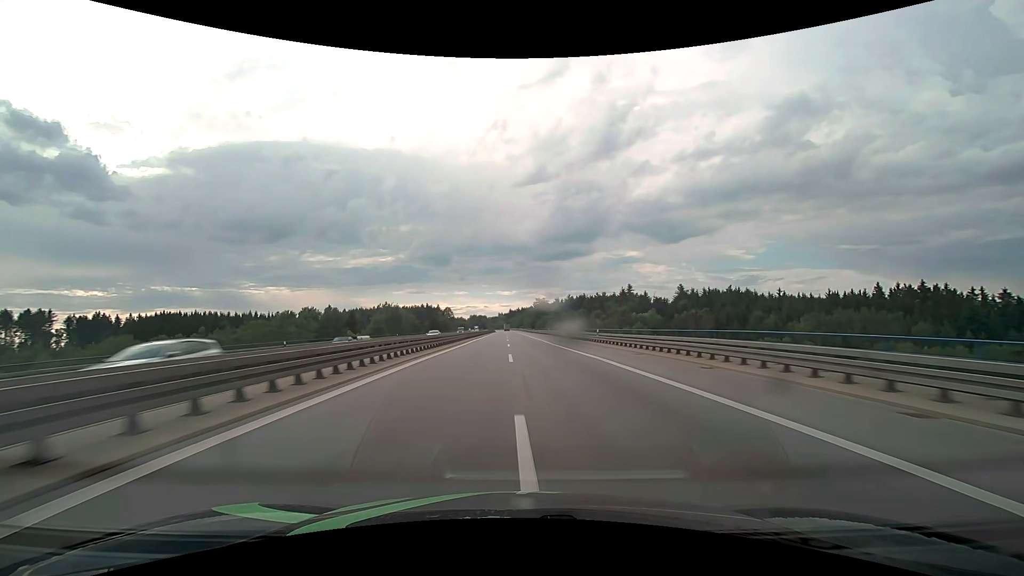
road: motorway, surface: asphalt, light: Day
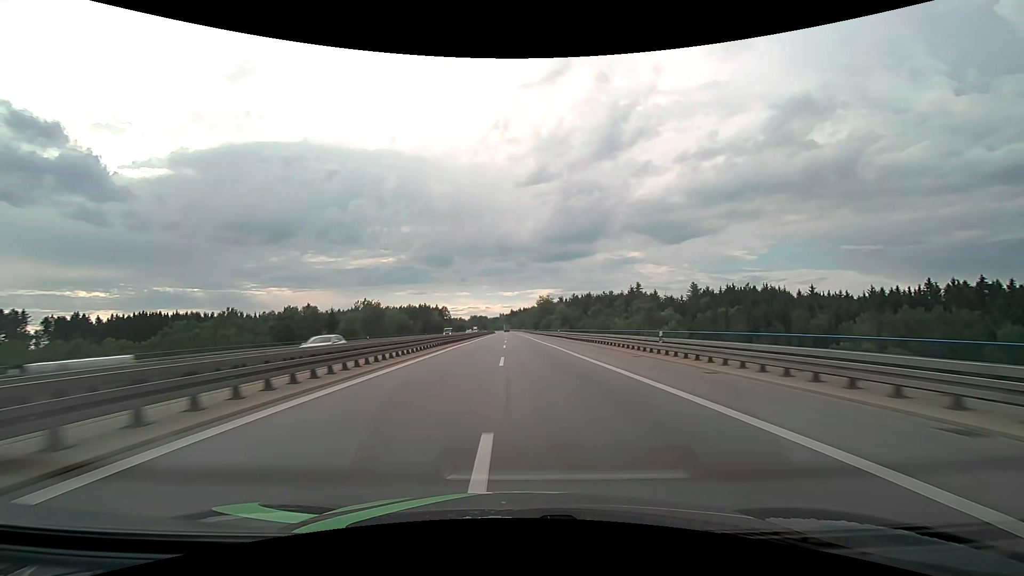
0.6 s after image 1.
(0.0, +19.4) m; 0°
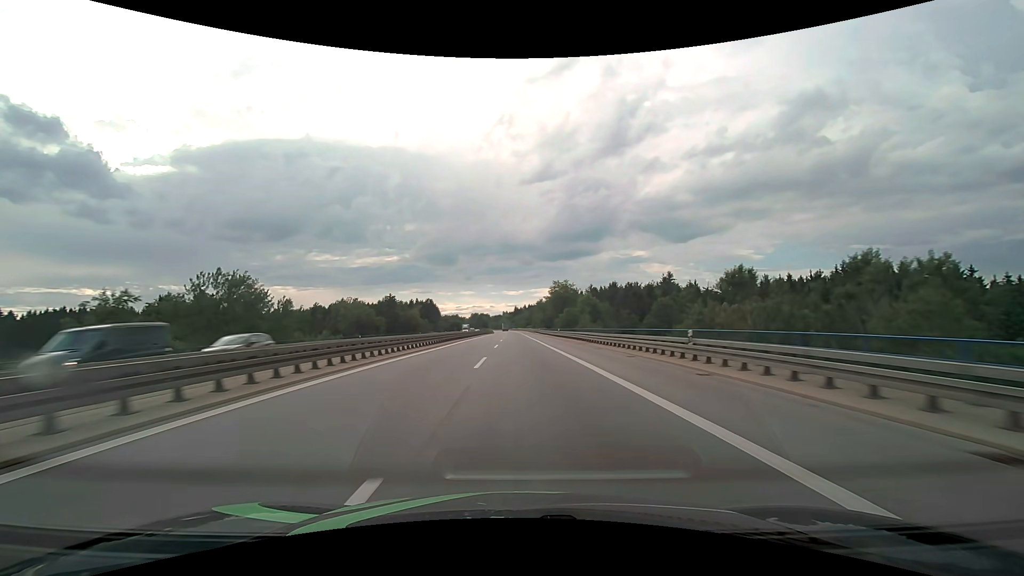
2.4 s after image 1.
(-0.3, +56.5) m; -1°
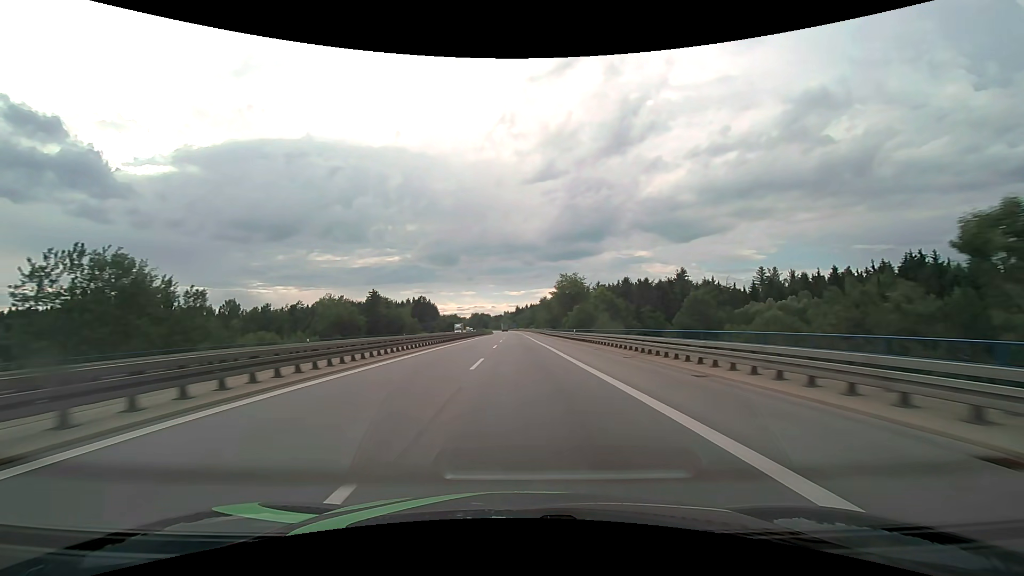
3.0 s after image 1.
(0.0, +18.3) m; 0°
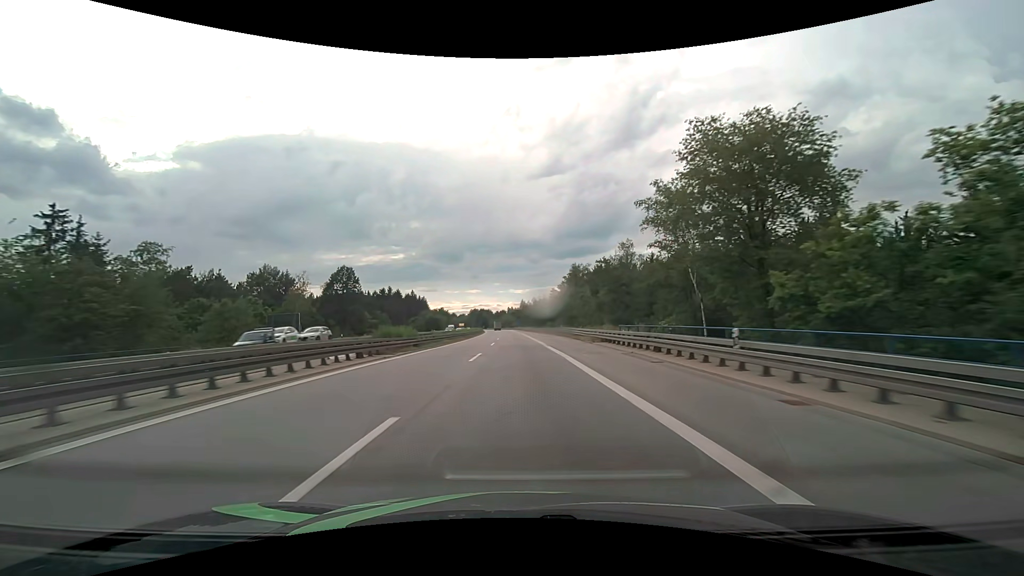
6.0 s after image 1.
(-0.5, +87.9) m; -1°
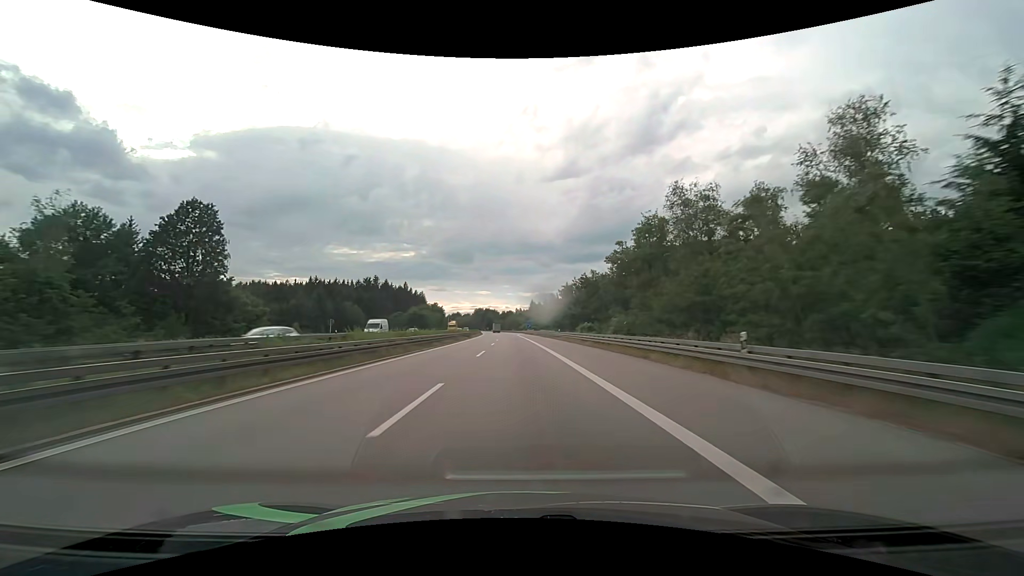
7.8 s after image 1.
(-0.4, +49.7) m; -1°
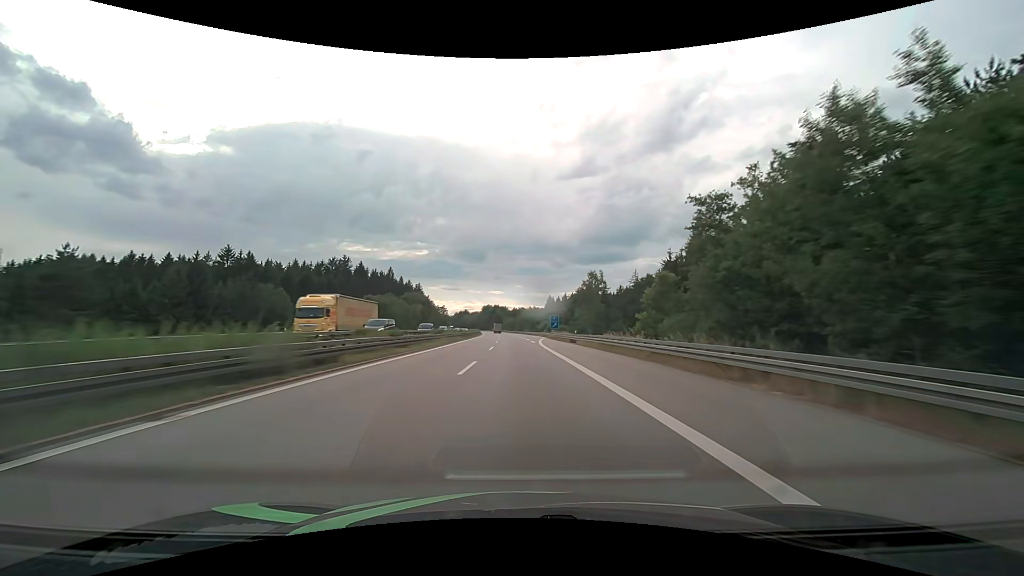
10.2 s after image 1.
(-0.8, +64.6) m; -1°
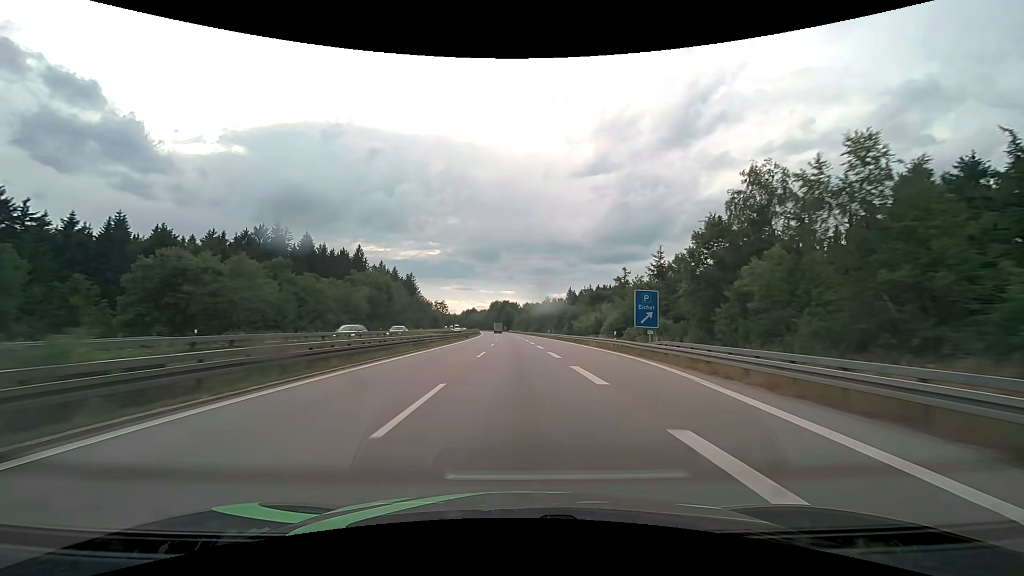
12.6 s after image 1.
(-0.7, +63.2) m; -2°
(0, +10) (0, +20) (0, +30) (0, +40) (0, +50) (-1, +60) (-1, +70) (-1, +80) (-2, +90) (-2, +100) m
